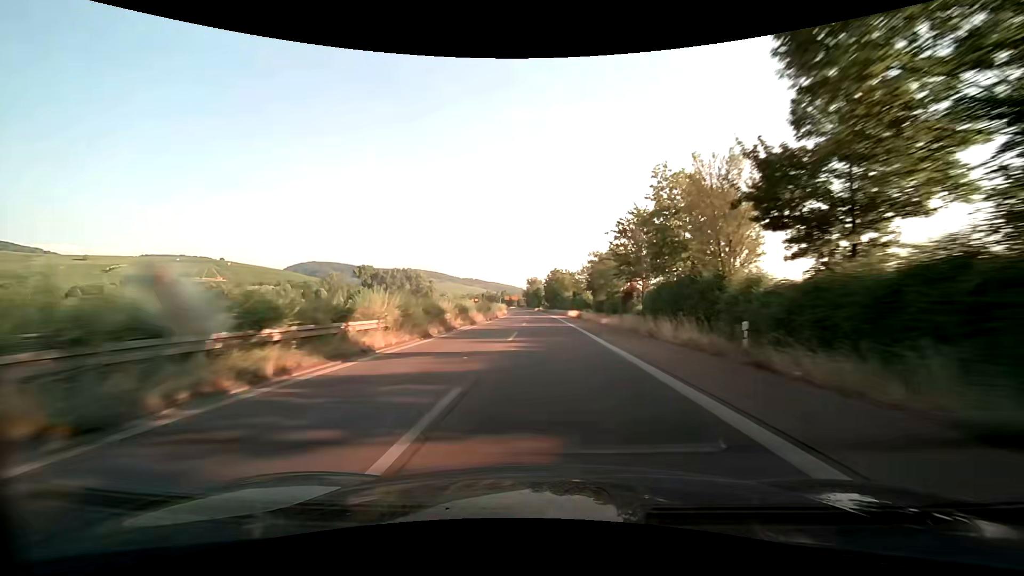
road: trunk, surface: asphalt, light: Day
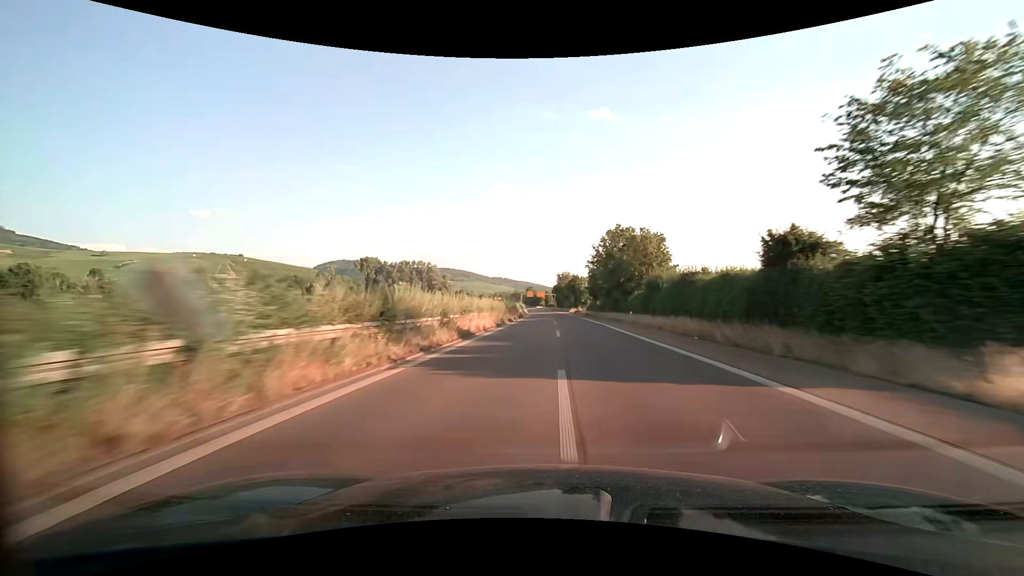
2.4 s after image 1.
(-2.0, +69.7) m; -3°
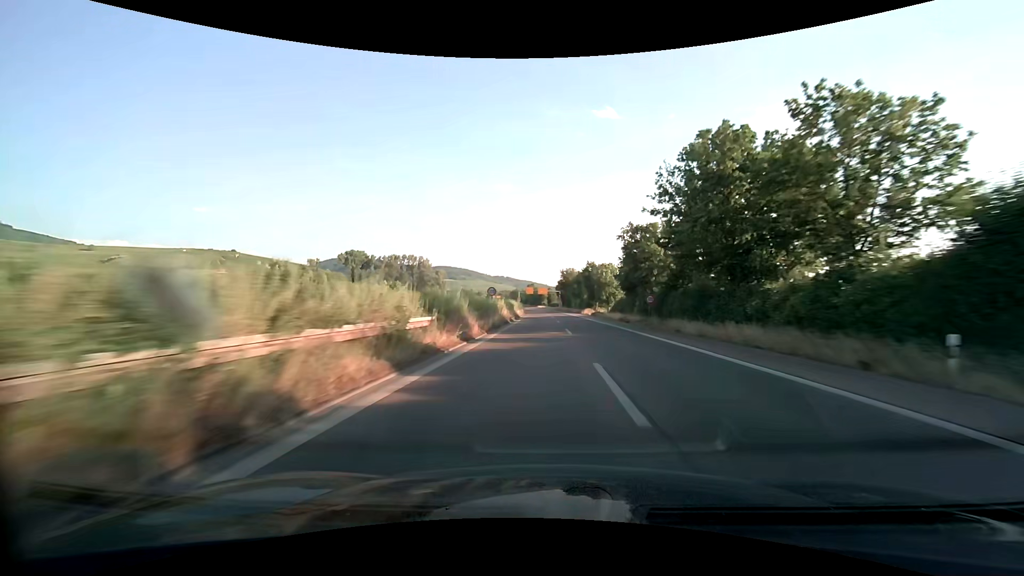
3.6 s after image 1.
(-0.2, +34.8) m; 0°
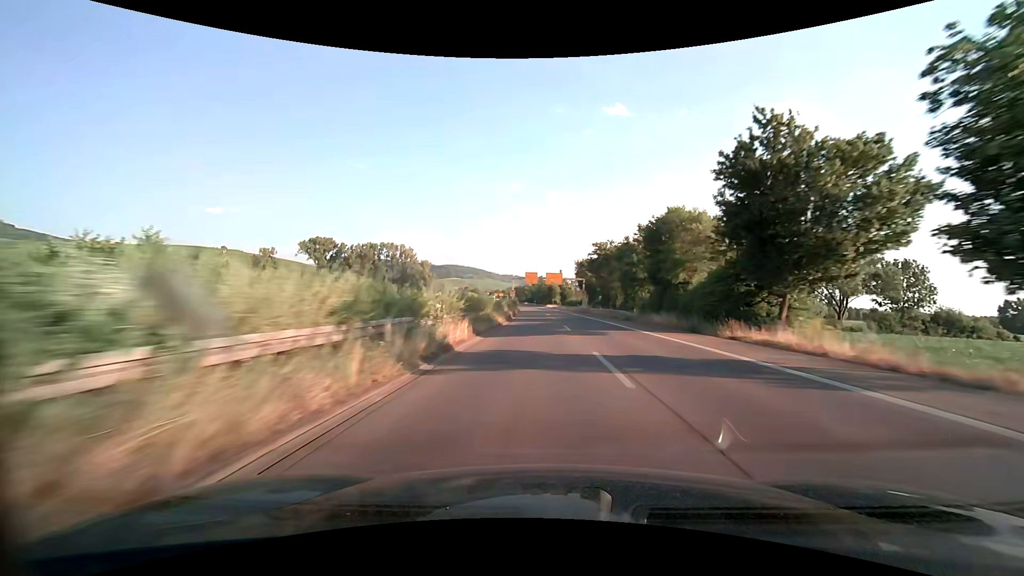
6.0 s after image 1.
(-0.4, +69.5) m; -1°
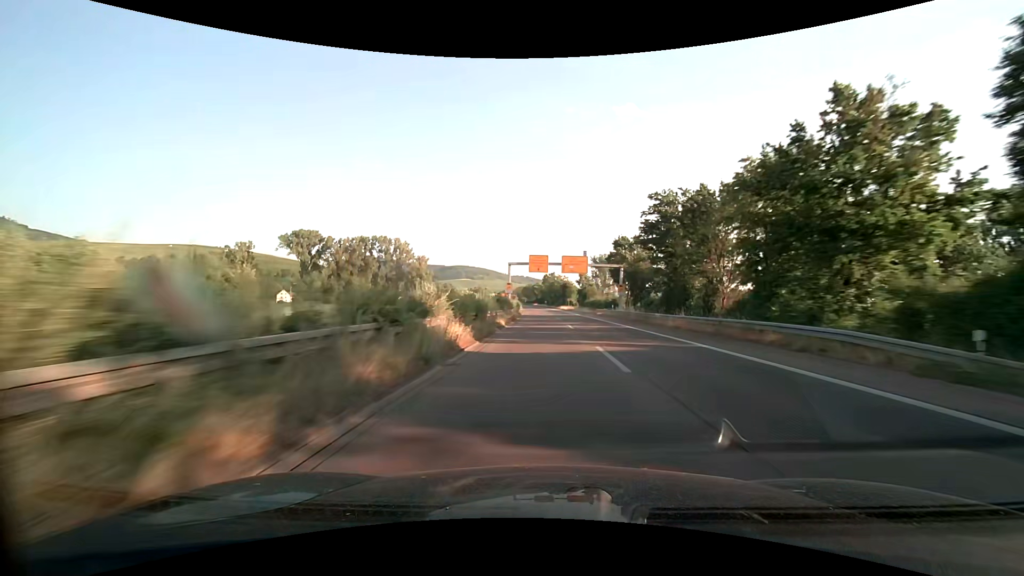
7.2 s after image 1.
(-0.4, +33.9) m; -1°
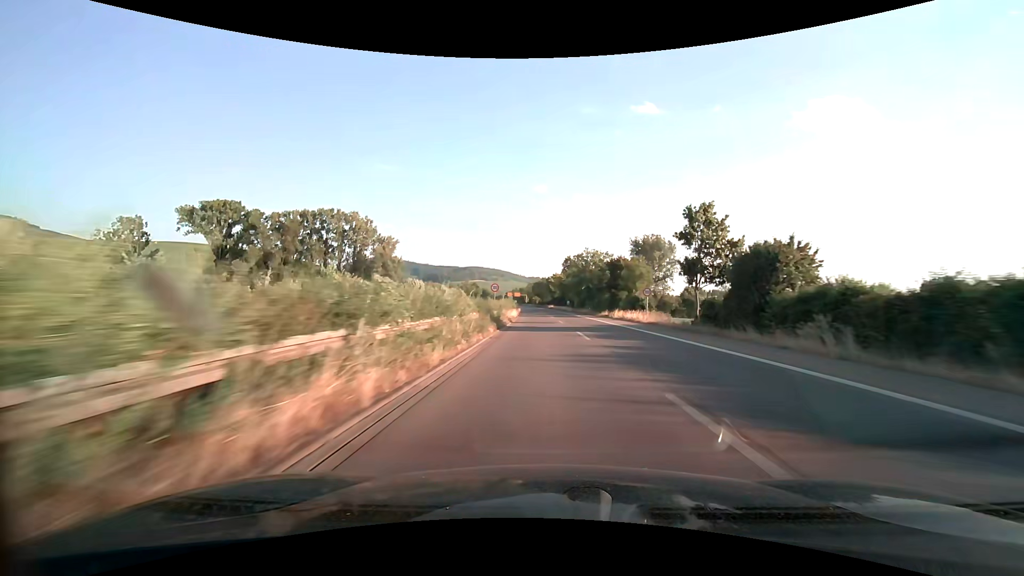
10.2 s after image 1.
(-1.3, +80.1) m; -2°
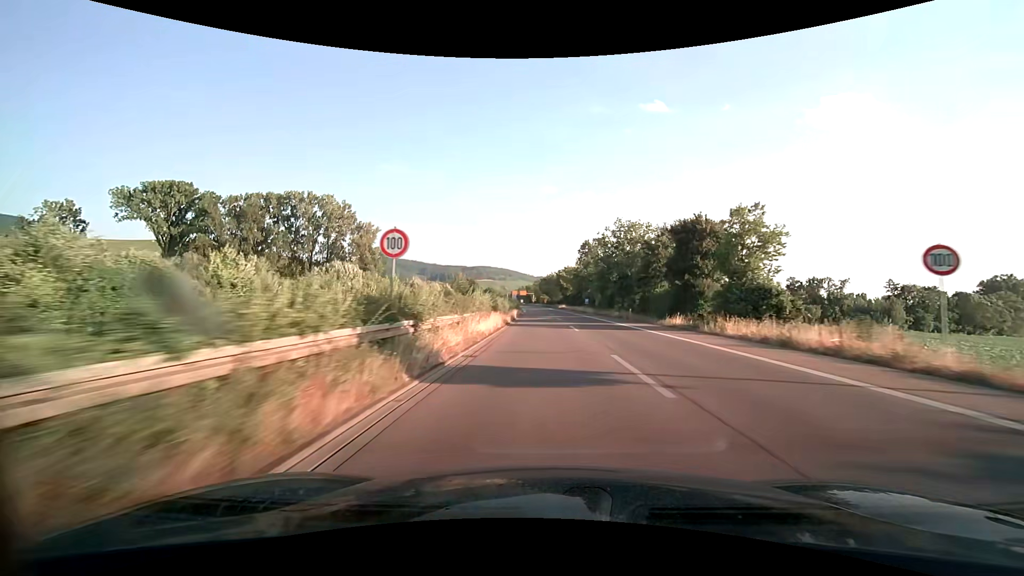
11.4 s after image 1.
(-0.2, +30.1) m; -1°
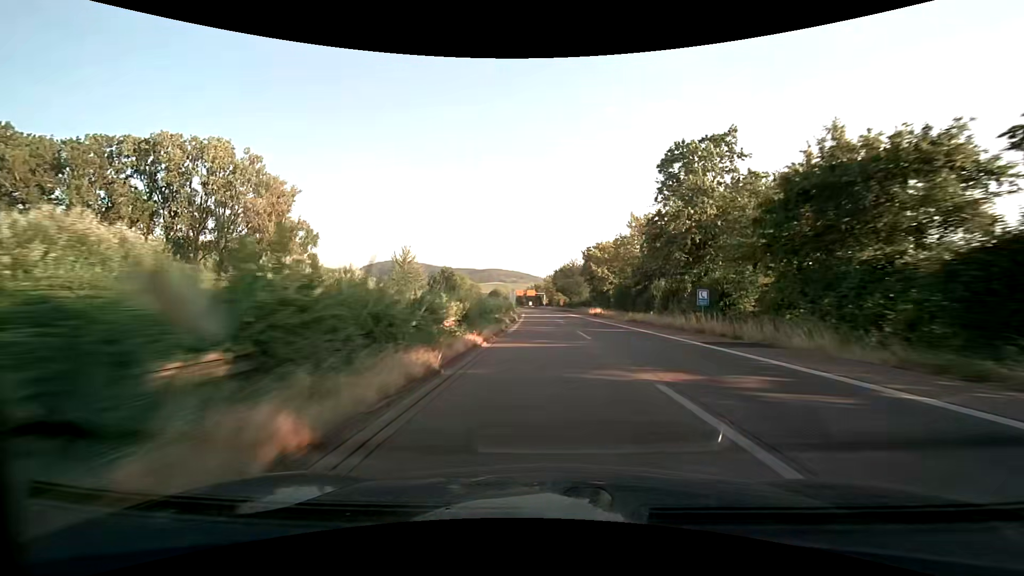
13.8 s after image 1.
(-0.8, +58.5) m; -1°
(0, +10) (0, +20) (0, +30) (0, +40) (-1, +50) (-1, +60) (-1, +70) (-2, +80) (-2, +90) (-2, +100) m
